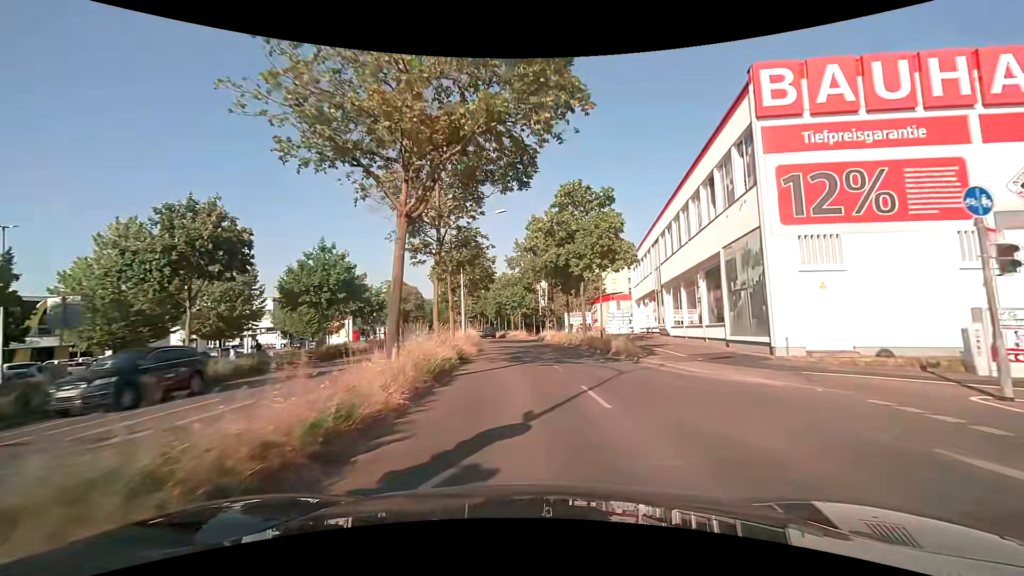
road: primary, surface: asphalt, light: Day
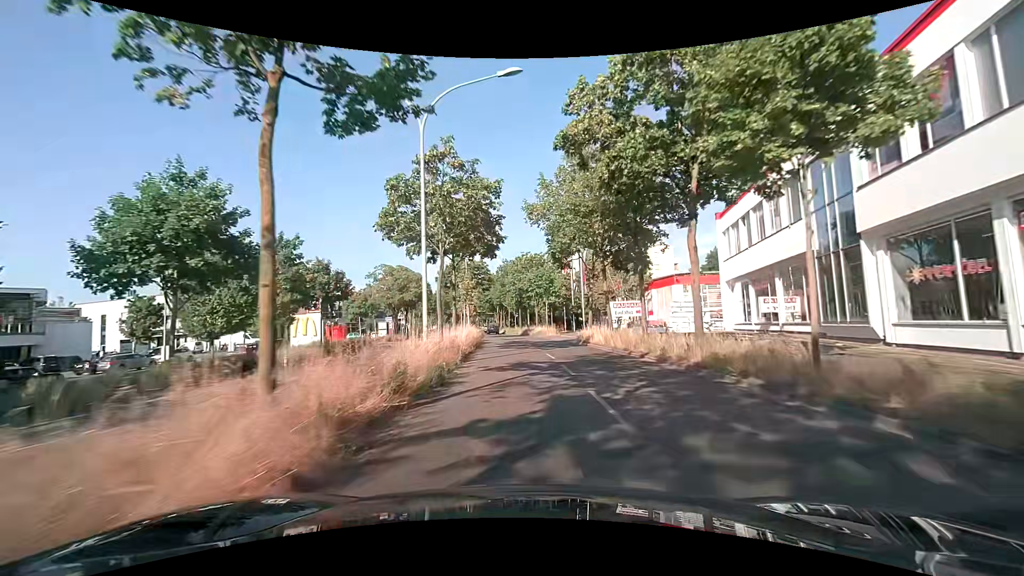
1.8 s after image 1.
(-0.5, +19.7) m; -3°
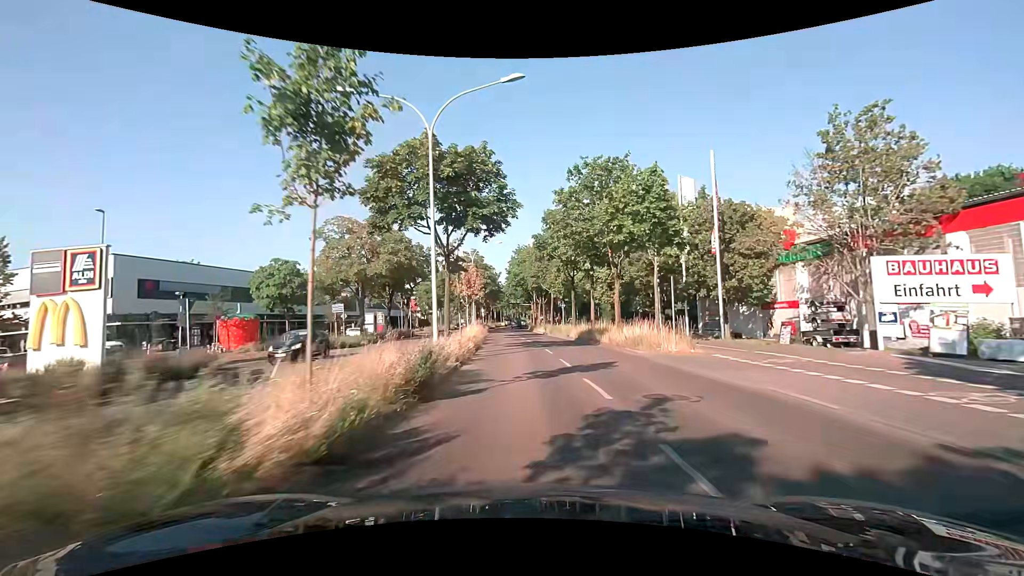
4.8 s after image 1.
(-1.3, +34.3) m; -4°
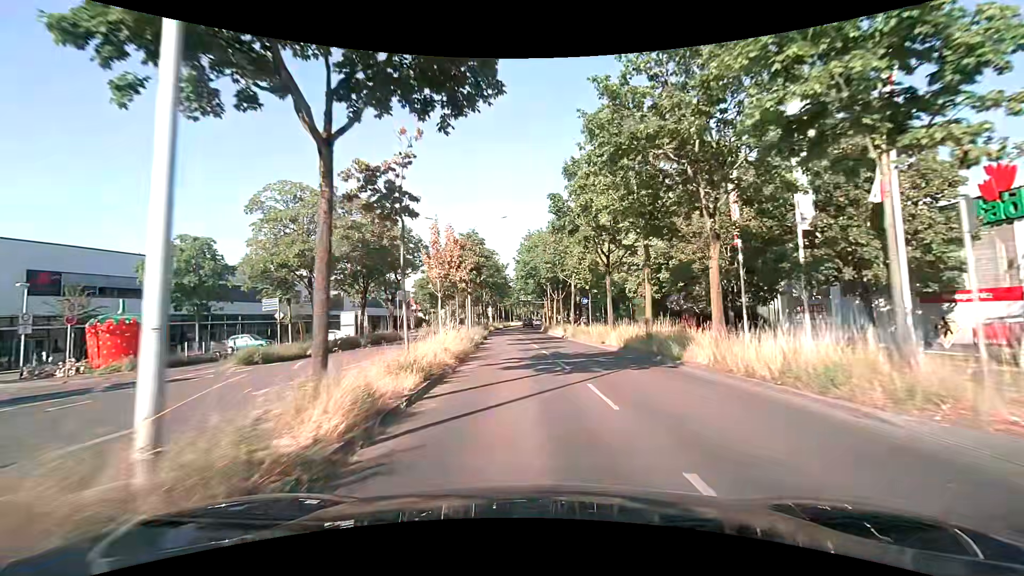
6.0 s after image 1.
(-0.1, +13.1) m; -1°
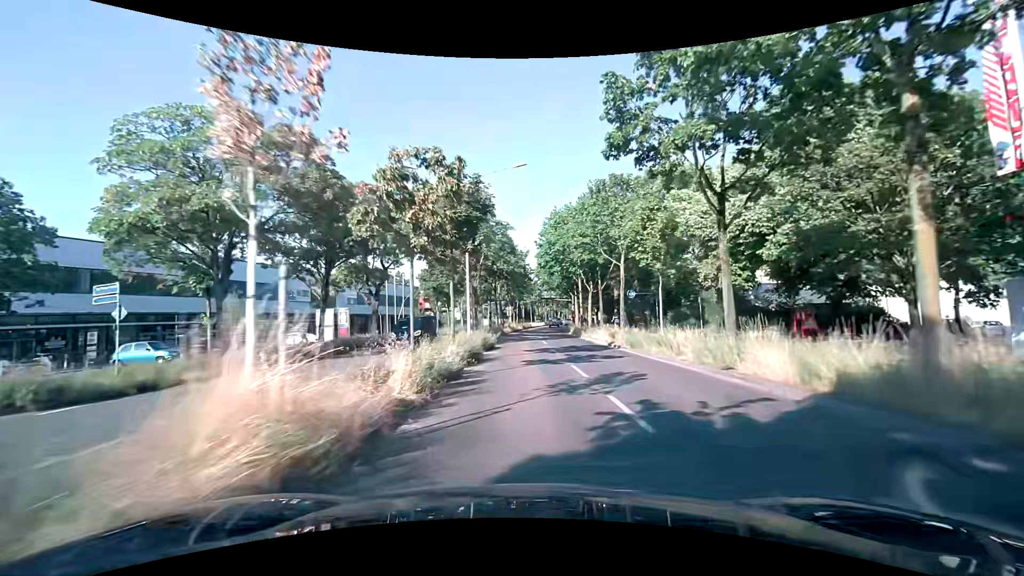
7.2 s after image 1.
(-0.4, +13.6) m; -3°
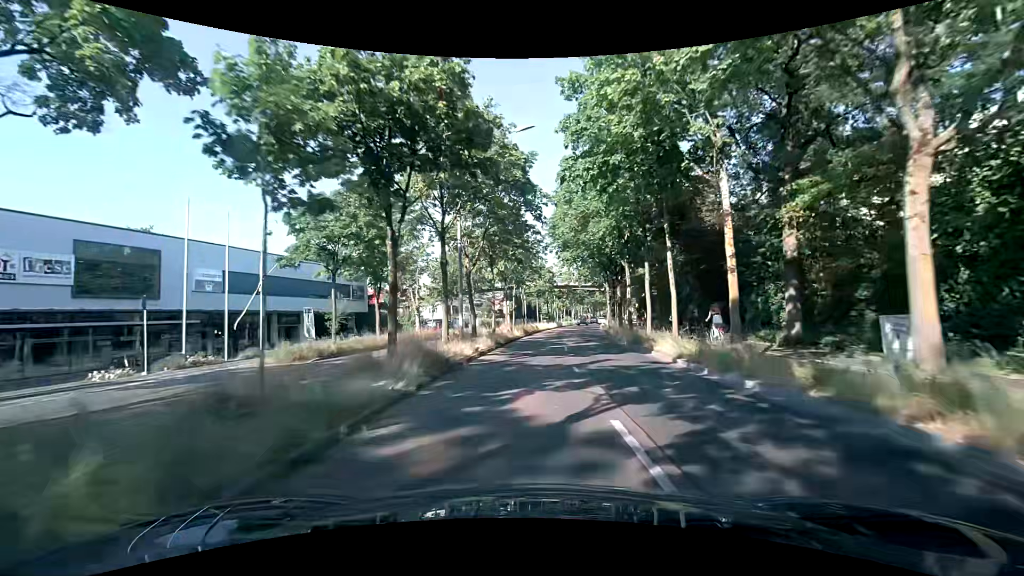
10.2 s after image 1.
(-0.2, +35.5) m; 0°
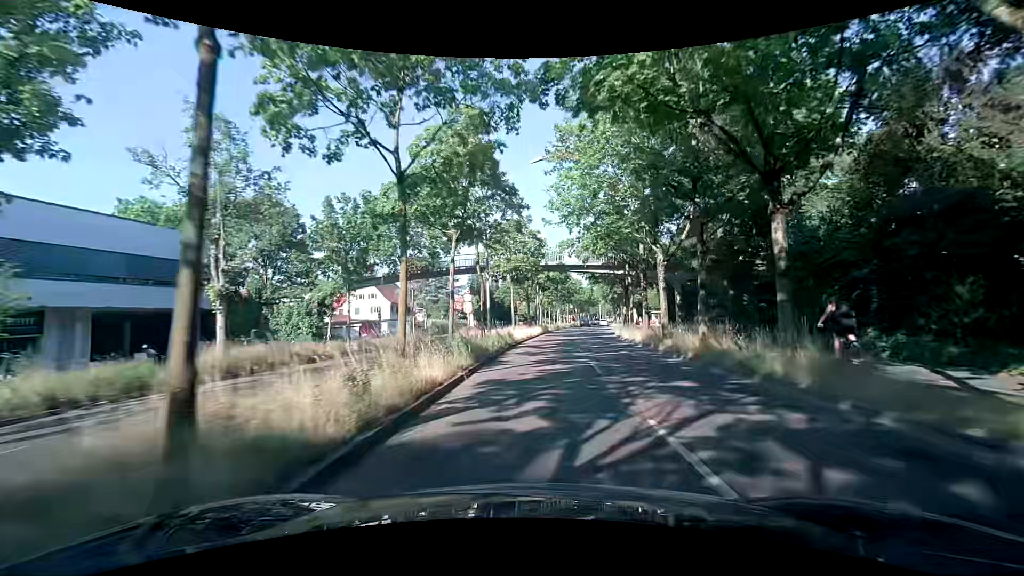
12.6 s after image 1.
(+0.3, +27.3) m; +3°
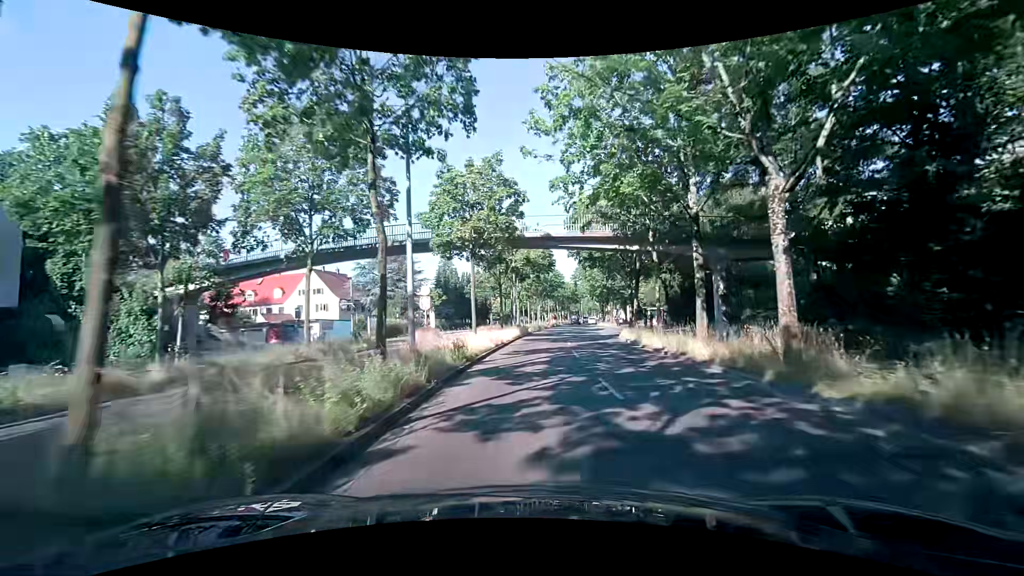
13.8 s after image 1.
(+0.2, +13.4) m; +1°
(0, +10) (+1, +20) (+1, +30) (+2, +40) (+3, +50) (+4, +60) (+5, +70) (+6, +80) (+8, +90) (+10, +99) m
